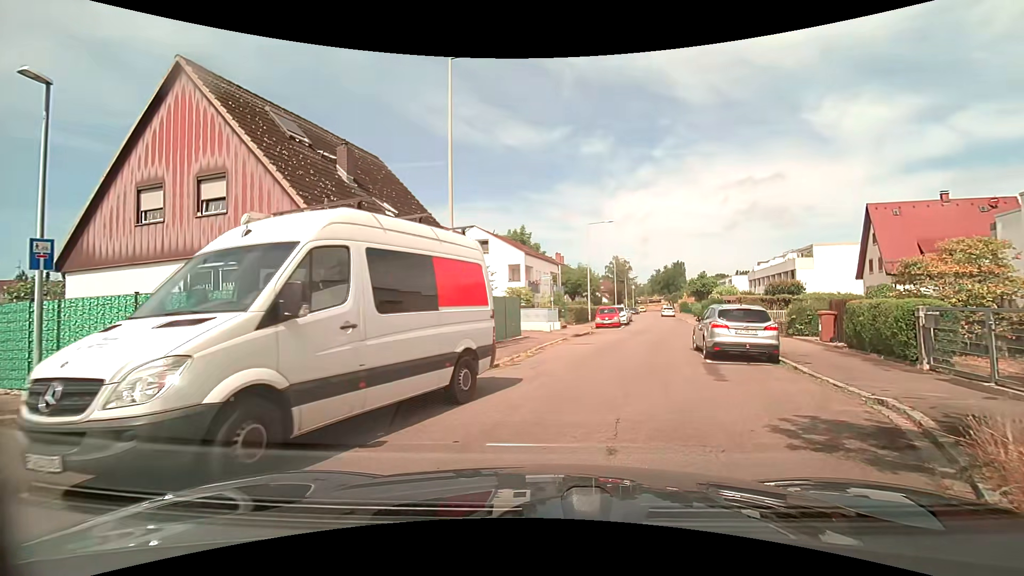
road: residential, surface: asphalt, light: Day
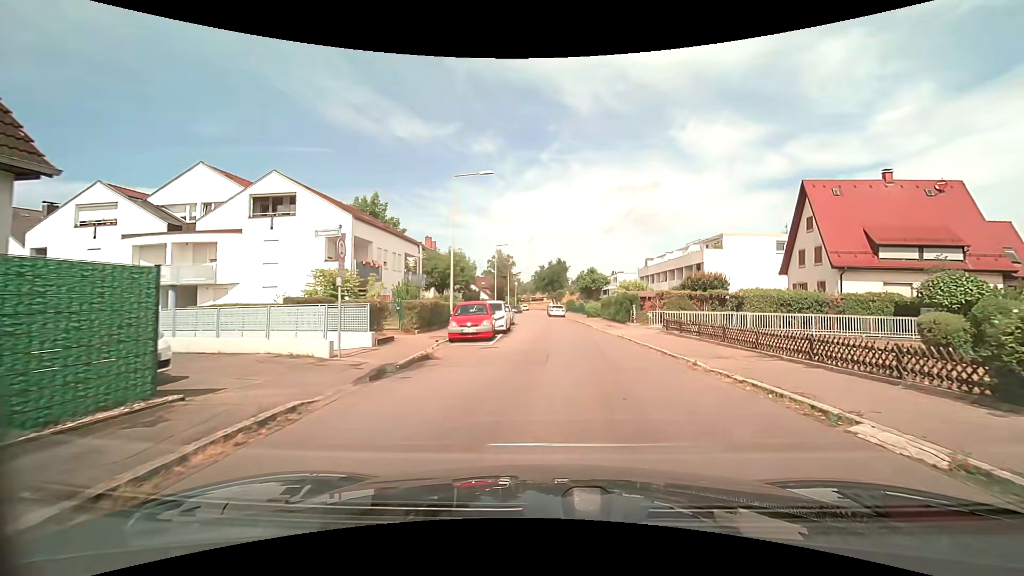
(+2.1, +16.6) m; +13°
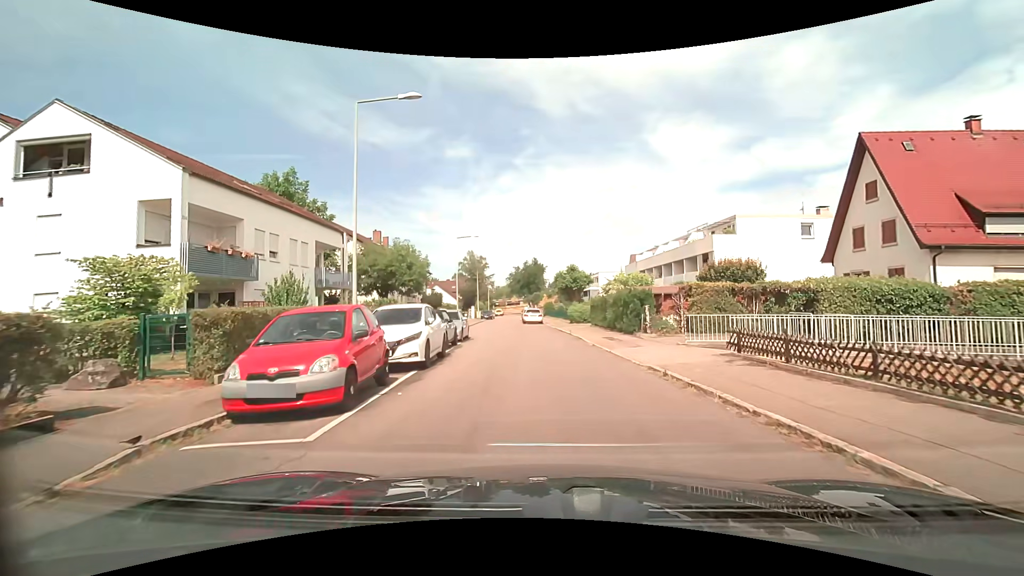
(+0.4, +11.6) m; +3°
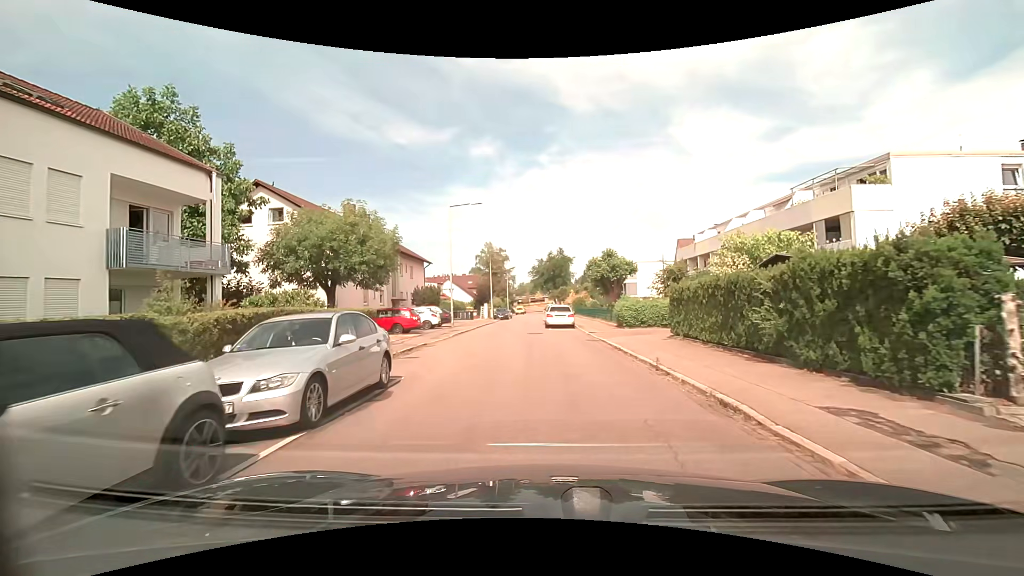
(-0.5, +15.6) m; -3°
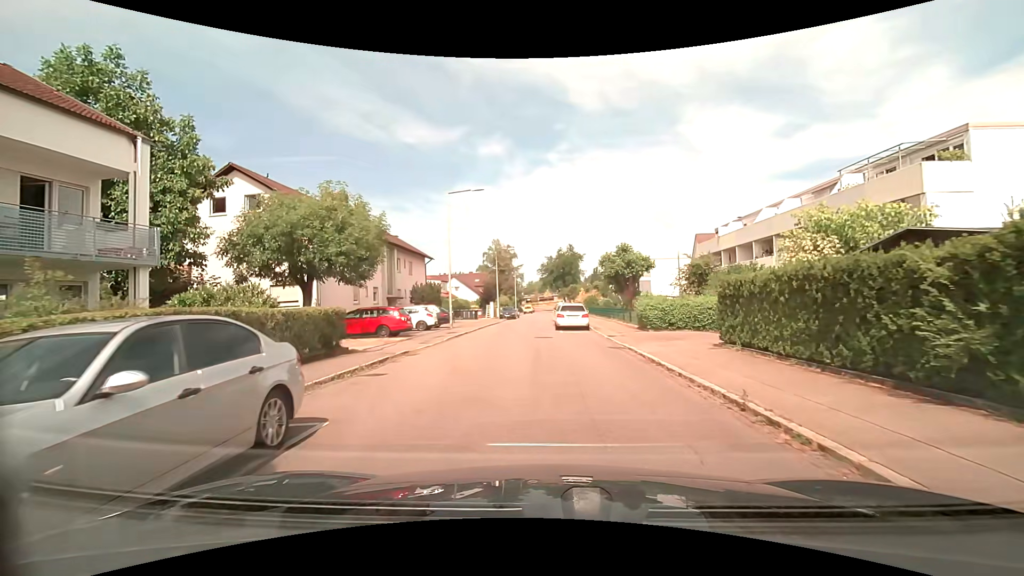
(0.0, +4.0) m; -2°
(0, +10) (-1, +20) (-1, +30) (-1, +40) (-1, +50) (0, +60) (0, +70) (+1, +80) (+1, +90) (+2, +100) m
